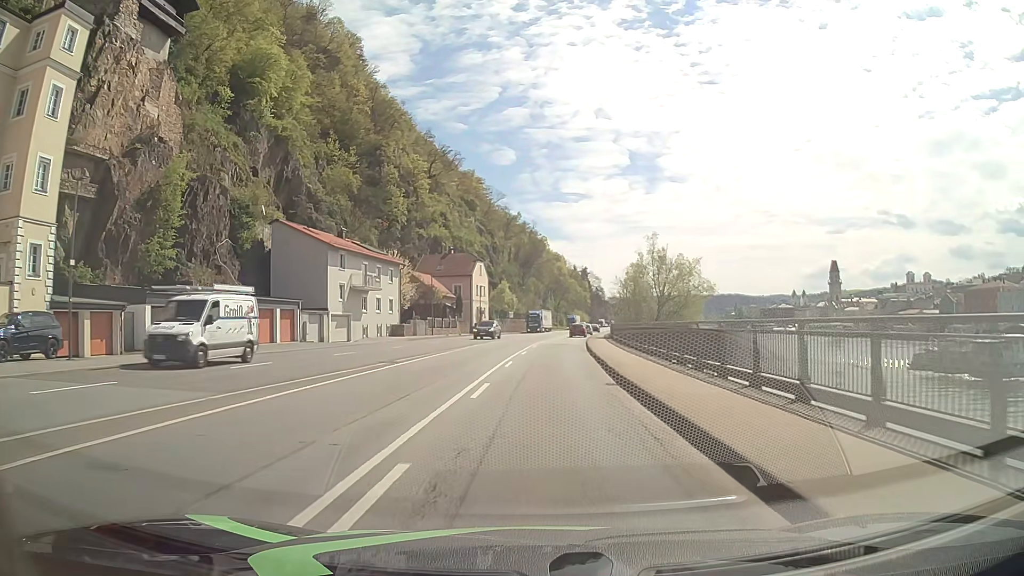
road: primary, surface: asphalt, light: Day
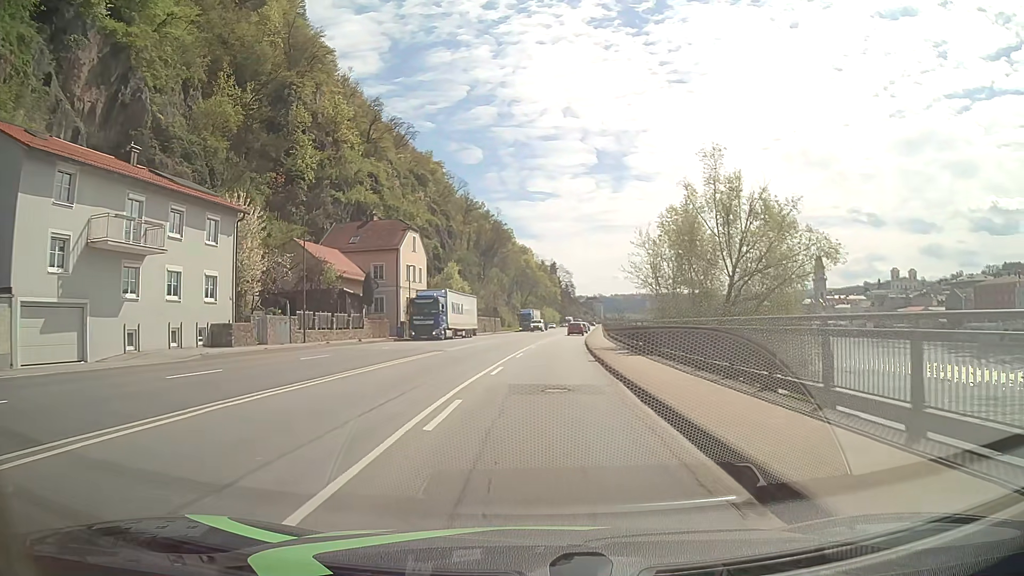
(+0.8, +31.1) m; +3°
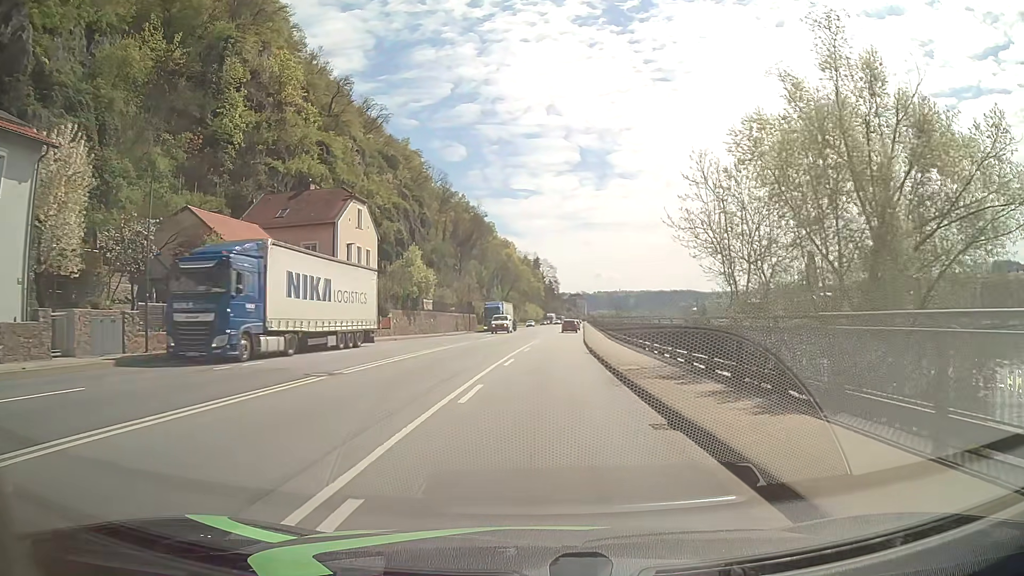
(+0.1, +15.6) m; +1°
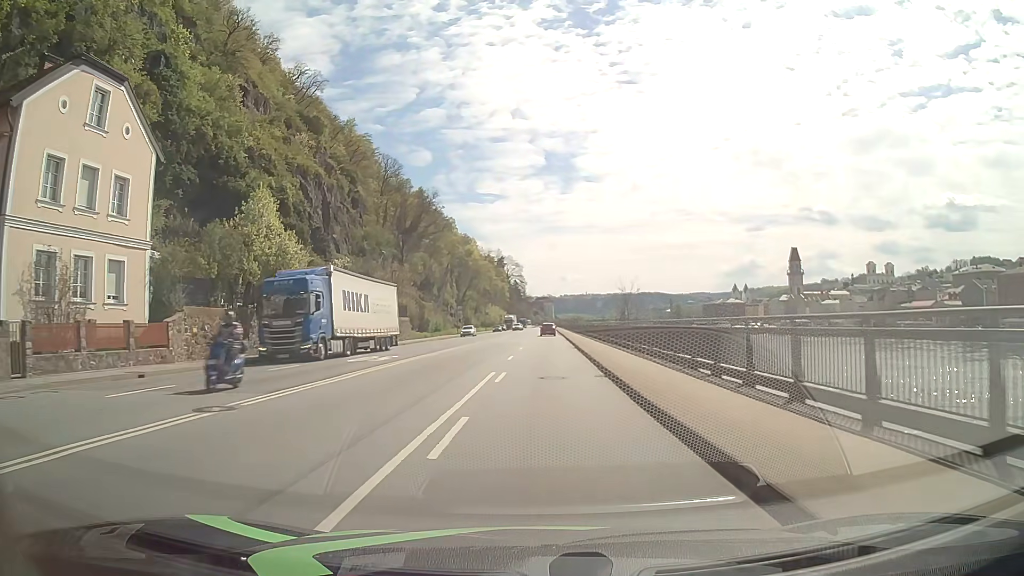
(+1.1, +31.1) m; +4°
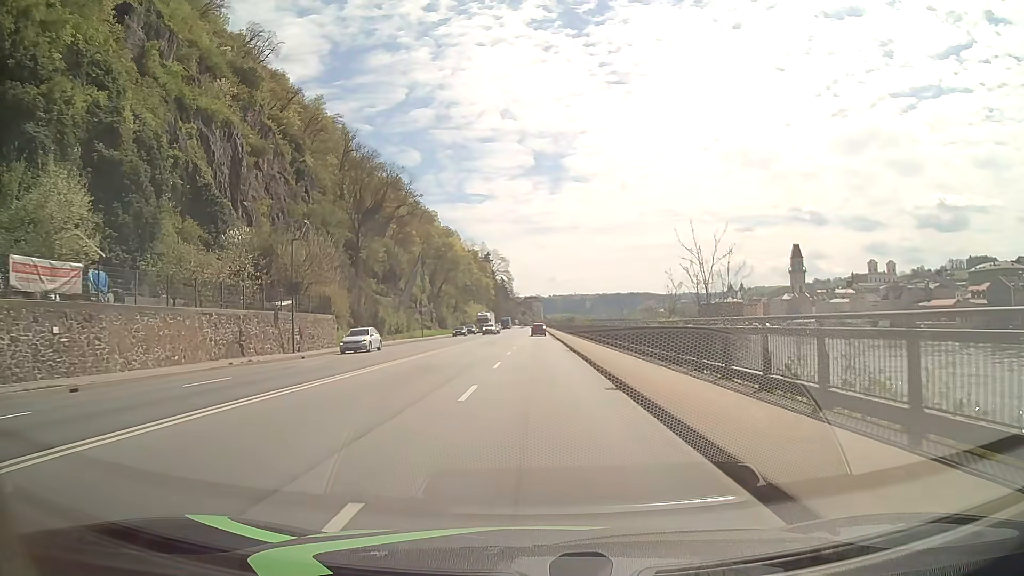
(+0.2, +23.4) m; +1°
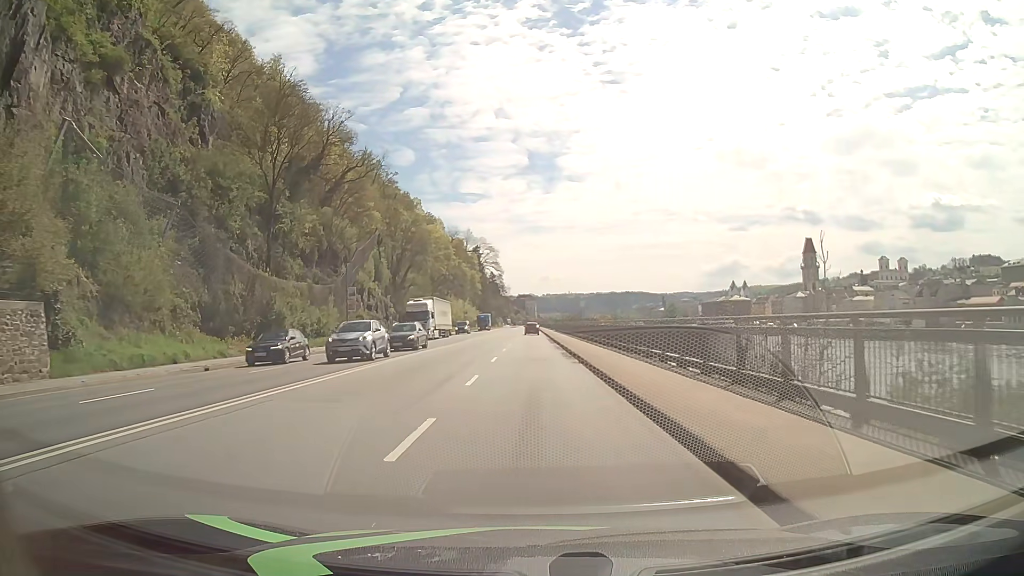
(+0.2, +31.3) m; +1°
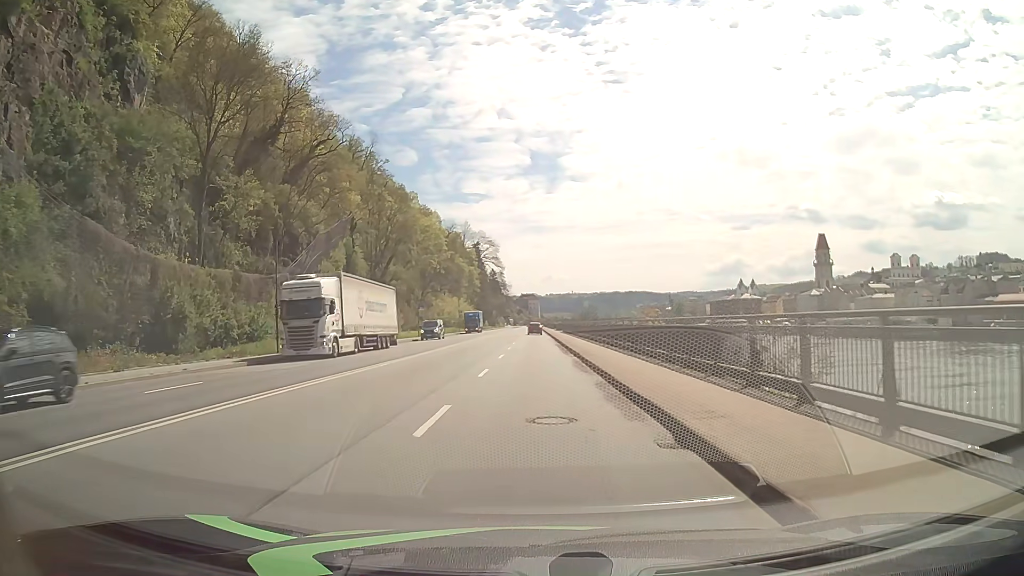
(-0.1, +15.6) m; 0°
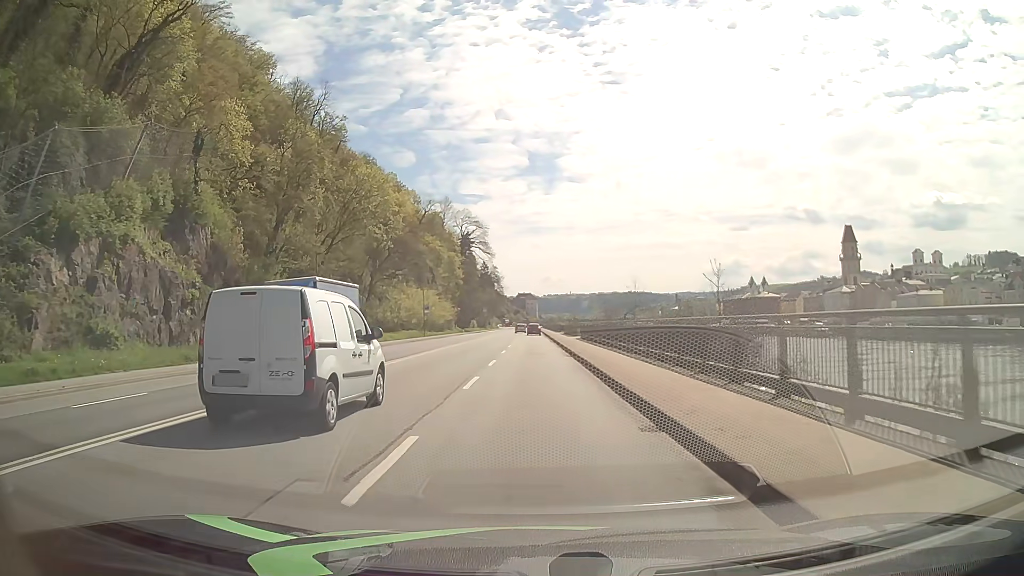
(0.0, +39.0) m; 0°
(0, +10) (0, +20) (0, +30) (0, +40) (0, +50) (0, +60) (0, +70) (0, +80) (0, +90) (0, +100) m
